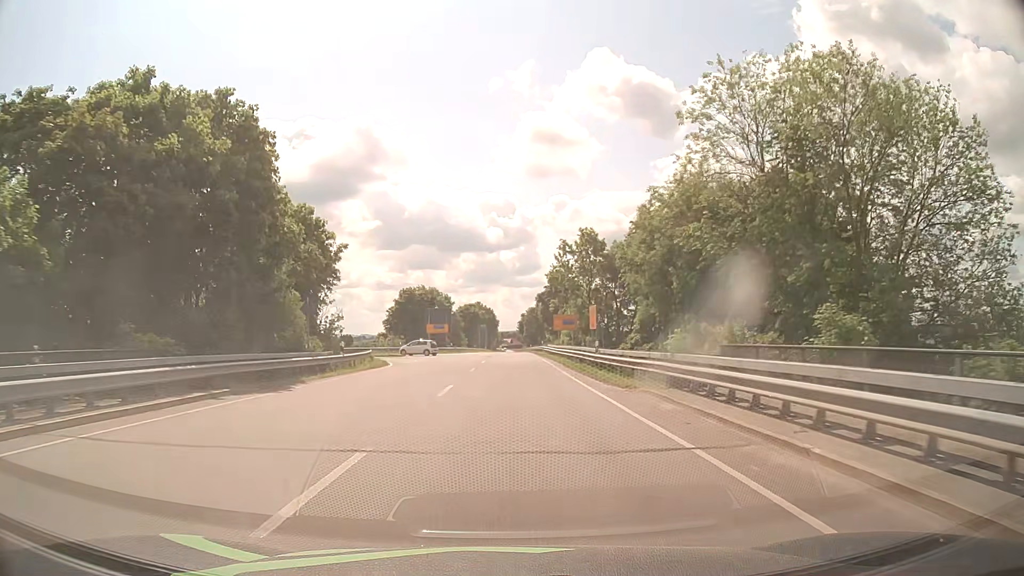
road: primary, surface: asphalt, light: Day
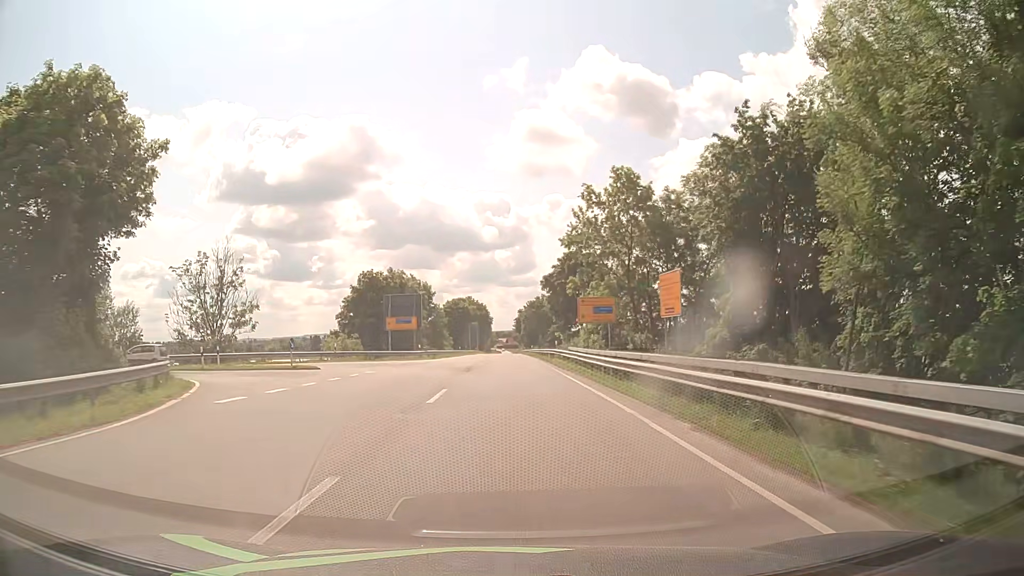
(0.0, +25.6) m; 0°
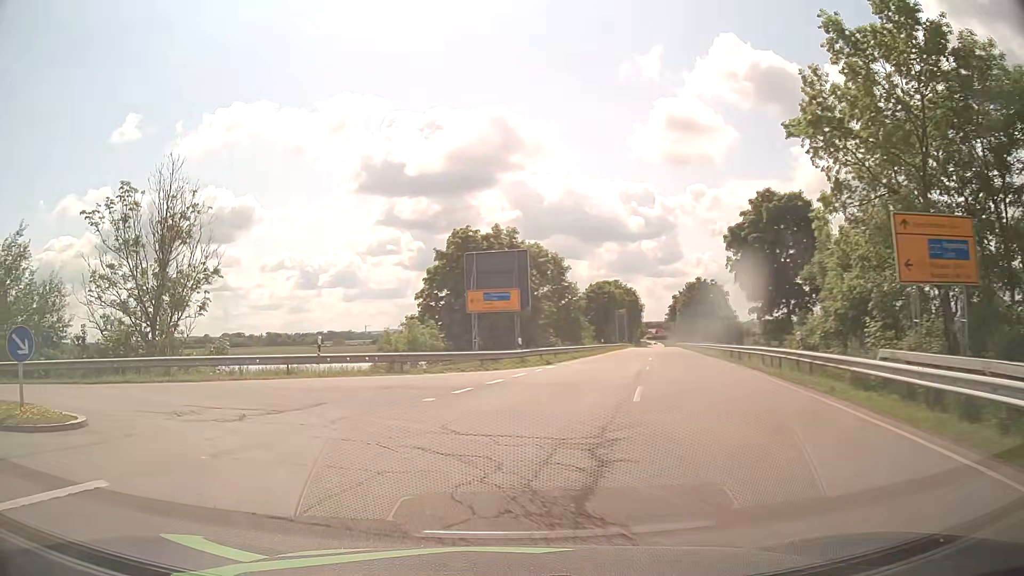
(-0.5, +24.9) m; -10°
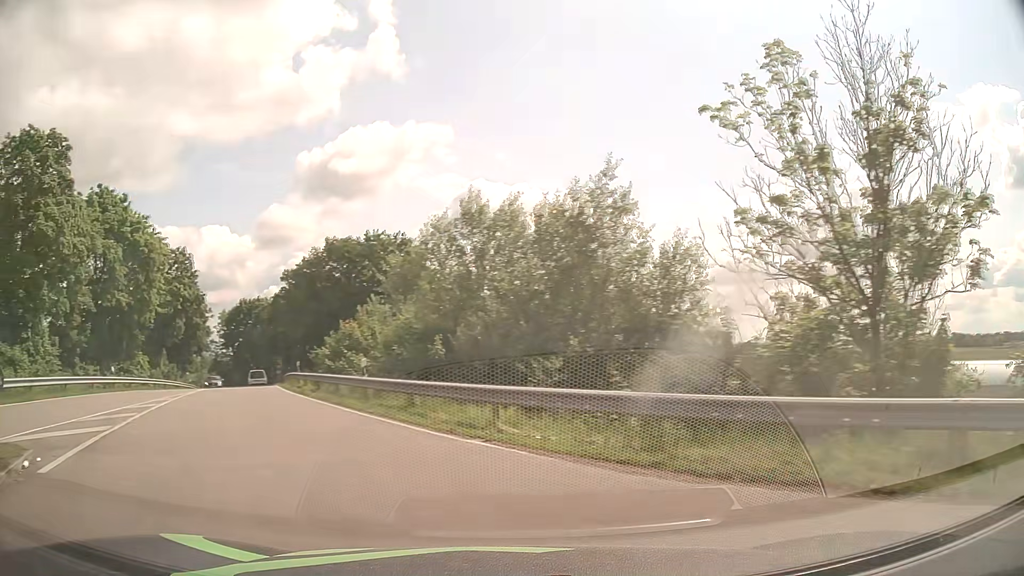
(-7.0, +13.6) m; -59°
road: primary_link
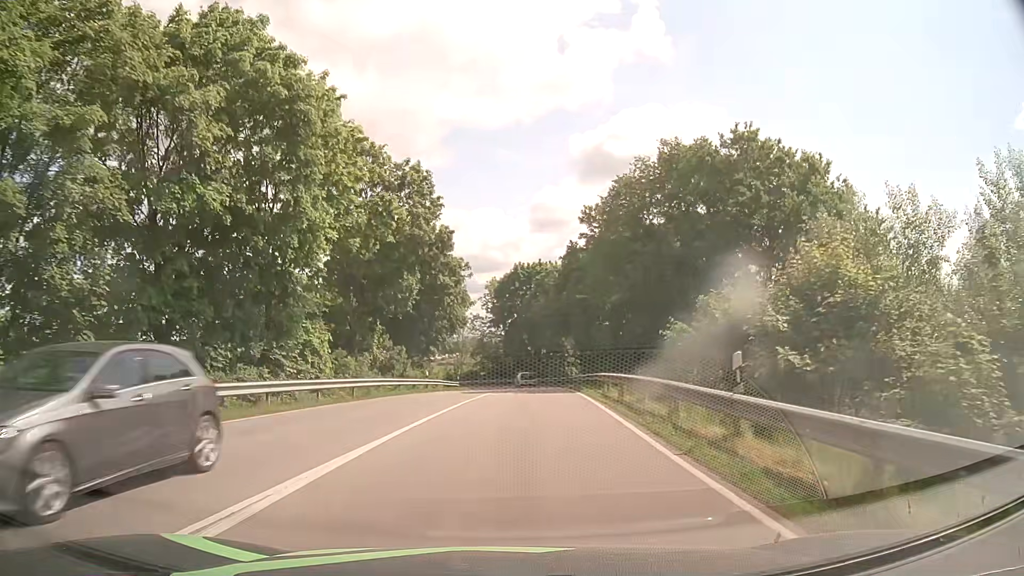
(-10.1, +24.4) m; -25°
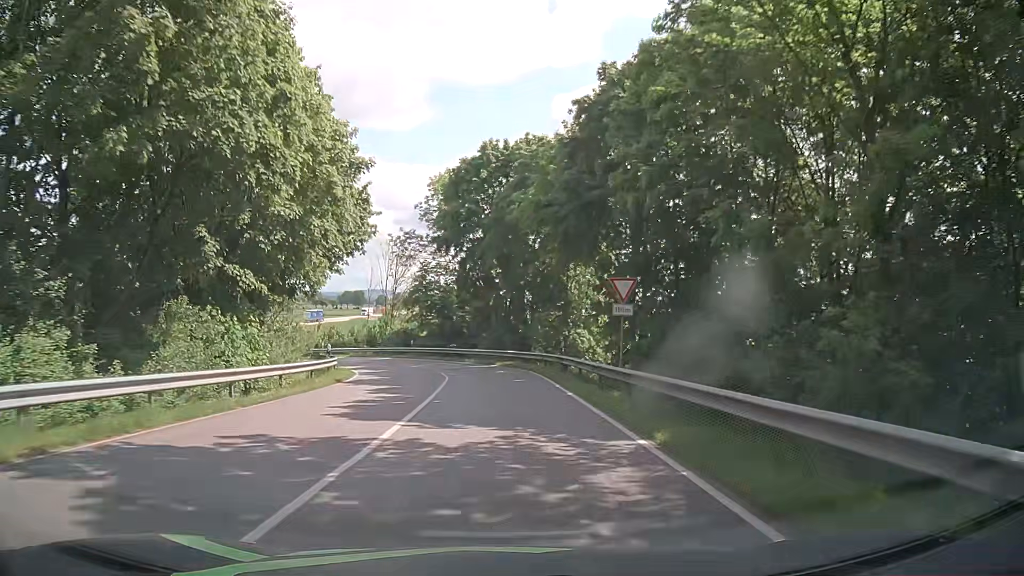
(+1.4, +38.6) m; +2°
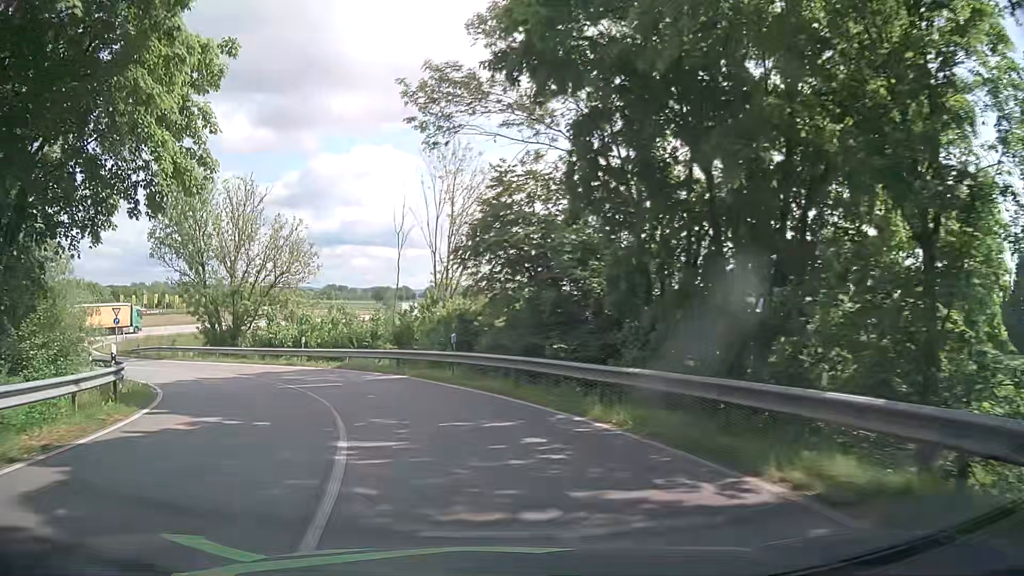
(-1.2, +29.9) m; -8°
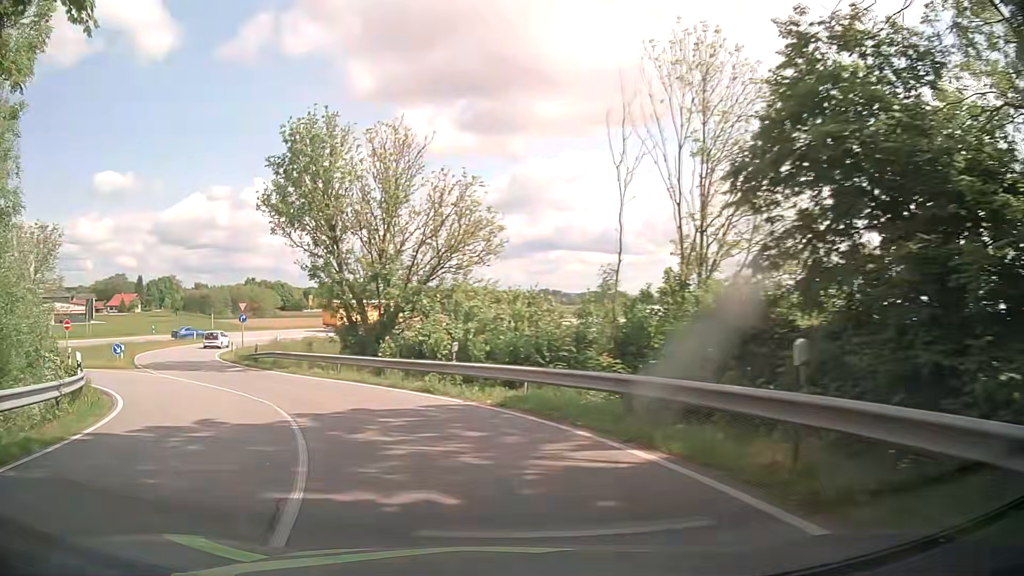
(-1.8, +12.7) m; -19°
